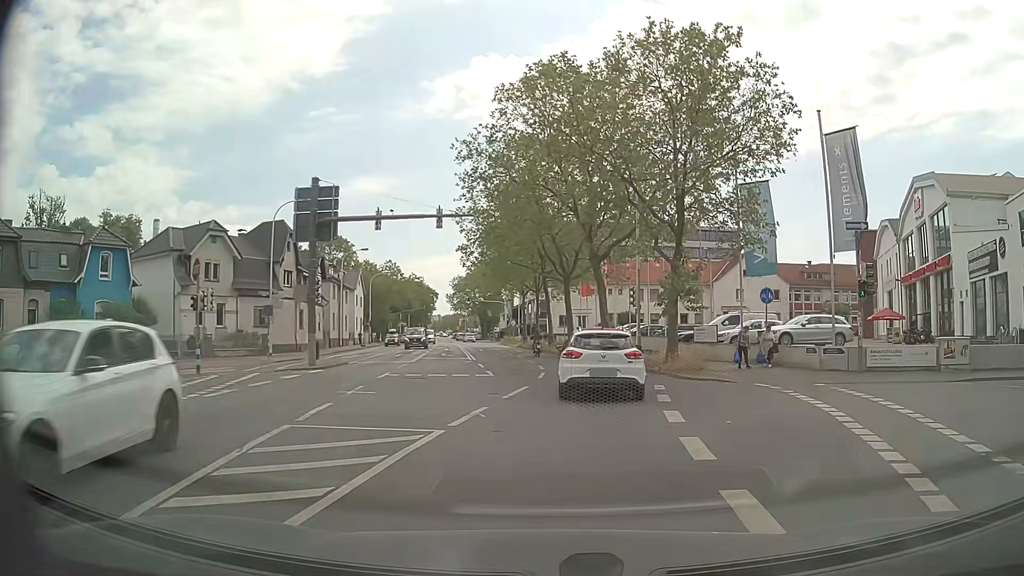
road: secondary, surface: asphalt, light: Day
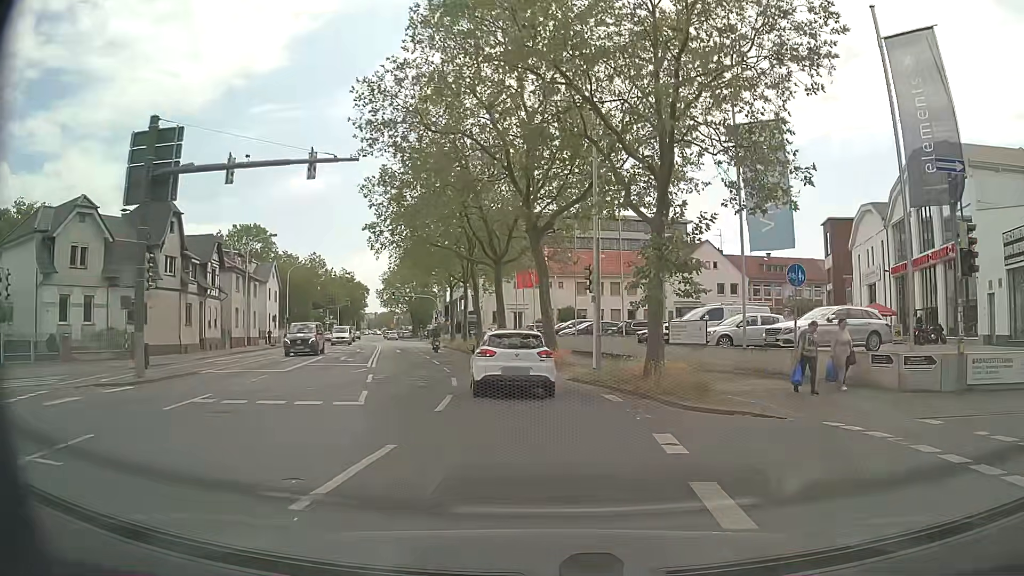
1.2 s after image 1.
(+0.5, +9.0) m; +5°
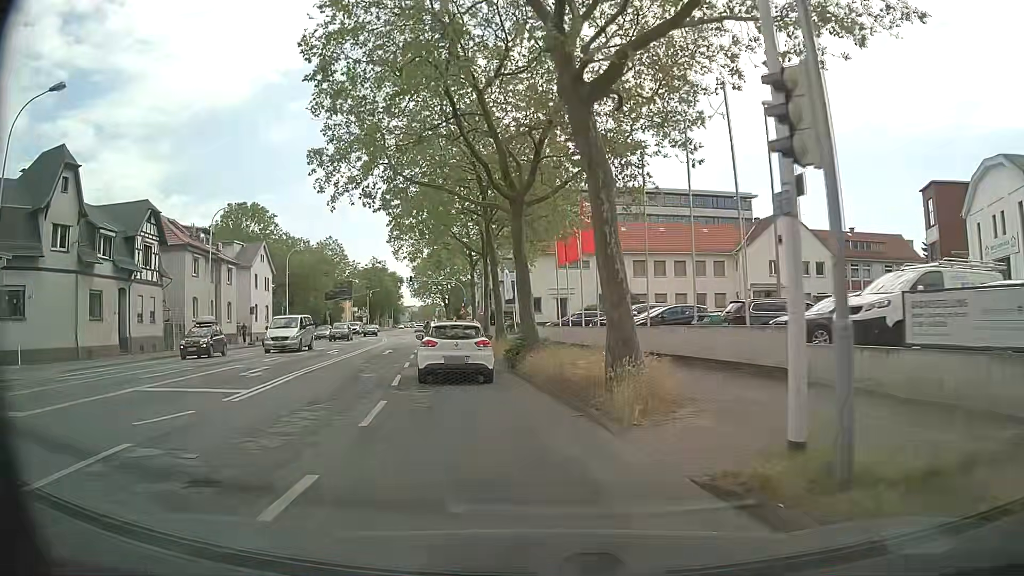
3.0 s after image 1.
(-0.2, +14.8) m; -4°
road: primary
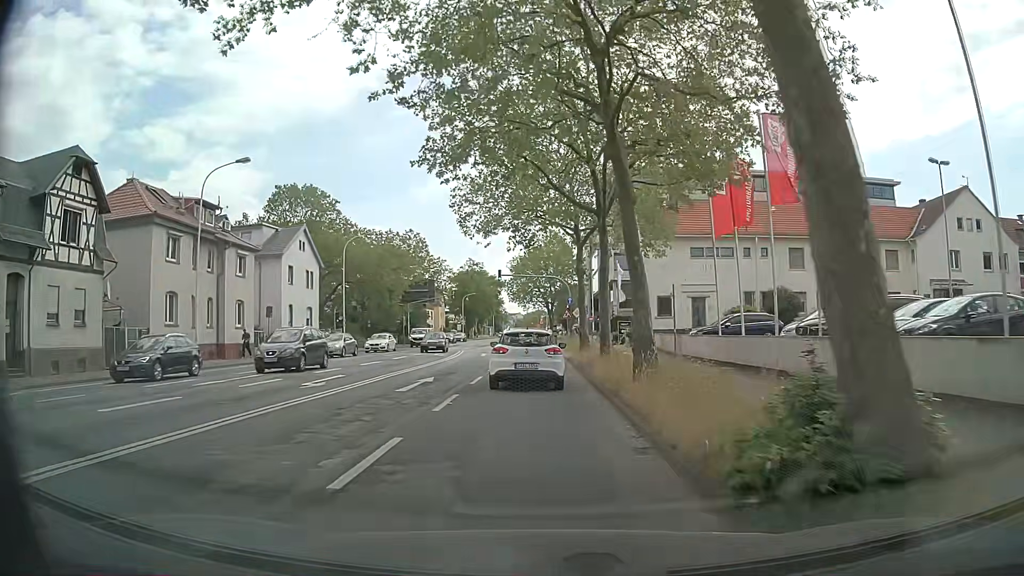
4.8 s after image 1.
(-1.3, +15.8) m; -9°
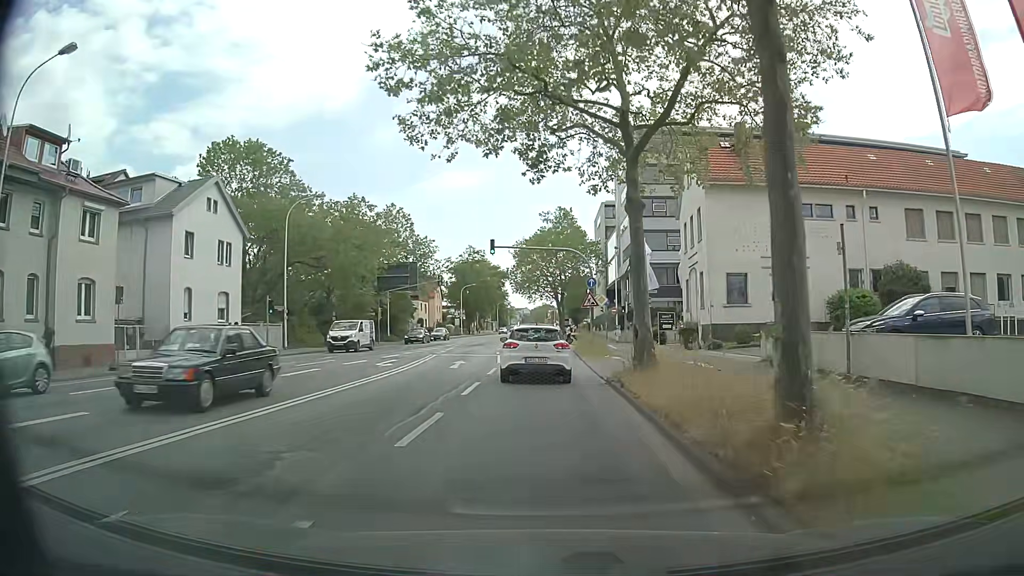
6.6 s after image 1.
(-0.2, +15.9) m; 0°
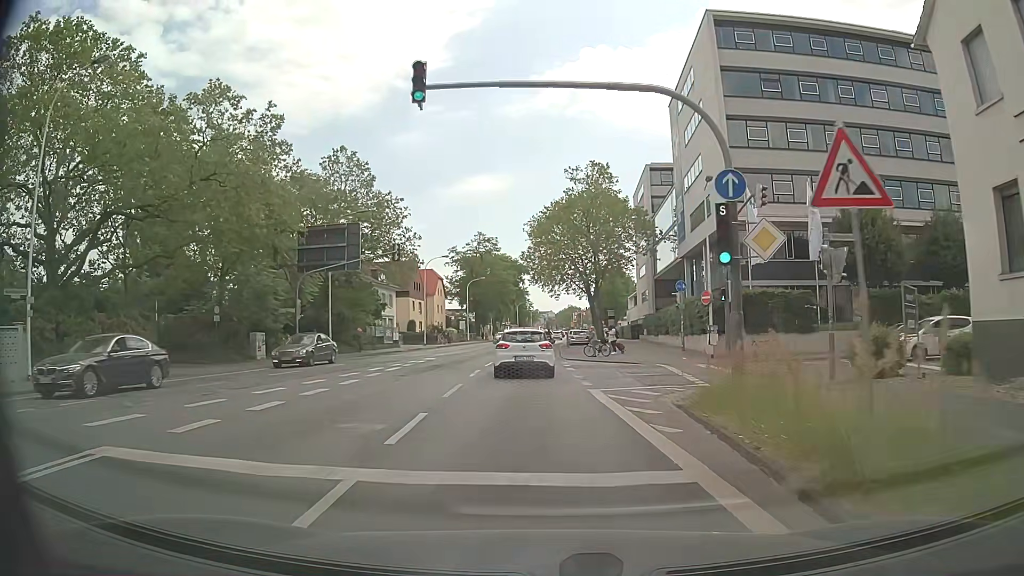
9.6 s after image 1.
(-0.6, +26.8) m; -3°
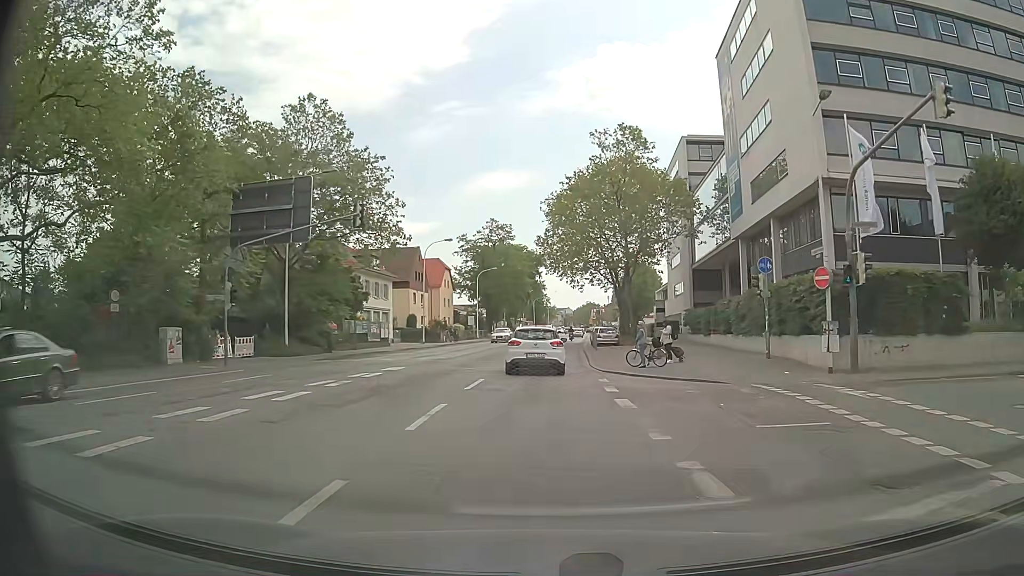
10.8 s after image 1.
(-0.1, +11.4) m; 0°
(0, +10) (0, +20) (0, +30) (0, +40) (0, +50) (+1, +60) (+1, +70) (+2, +80) (+3, +90) (+3, +100) m
